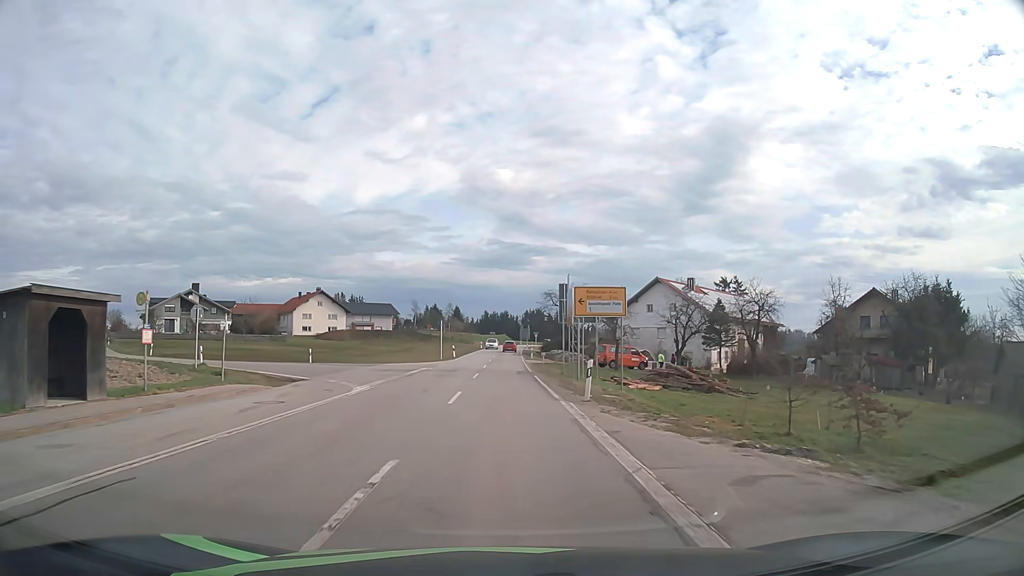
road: secondary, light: Day
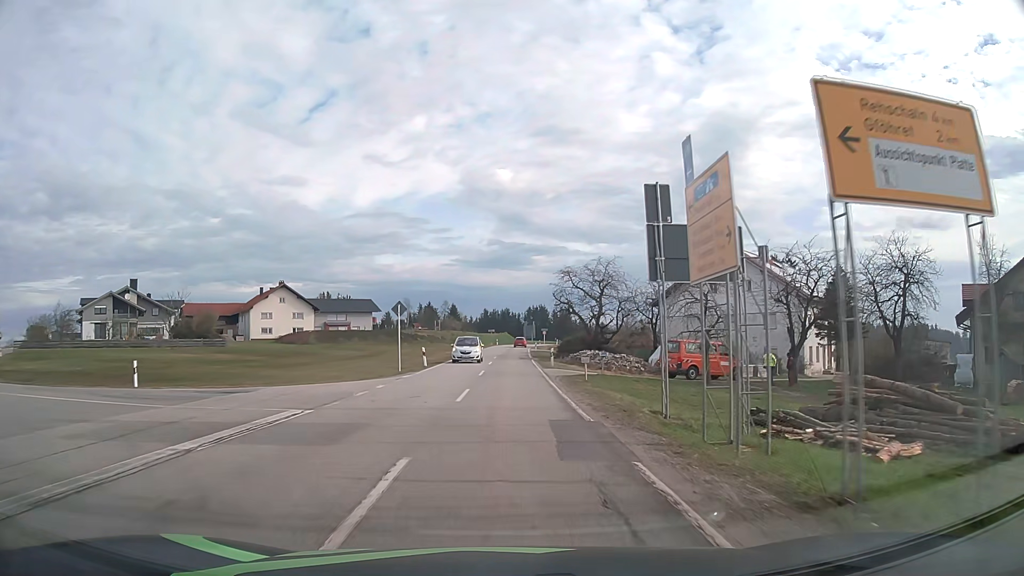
(-0.2, +23.9) m; 0°
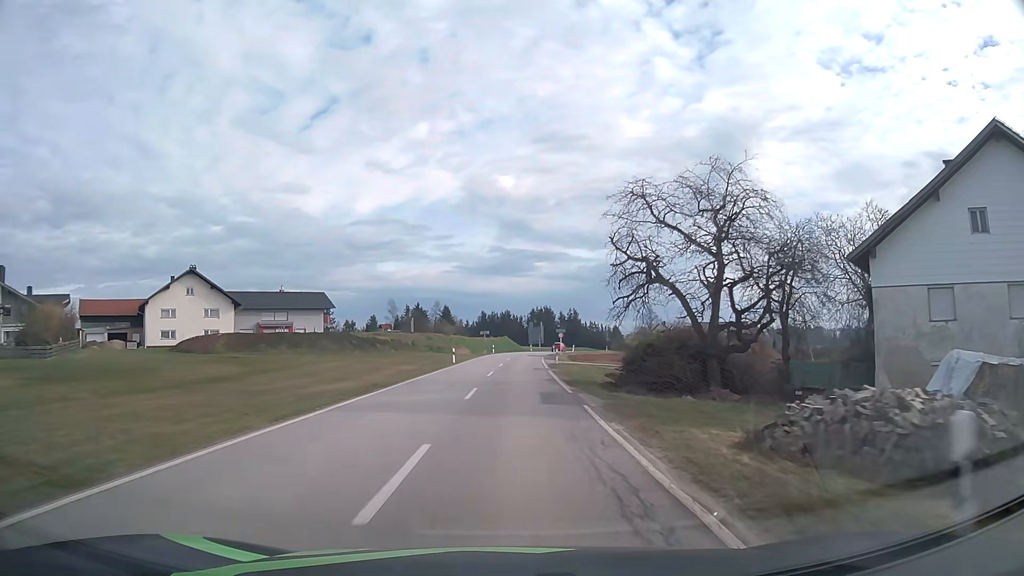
(-0.1, +34.4) m; 0°
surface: asphalt
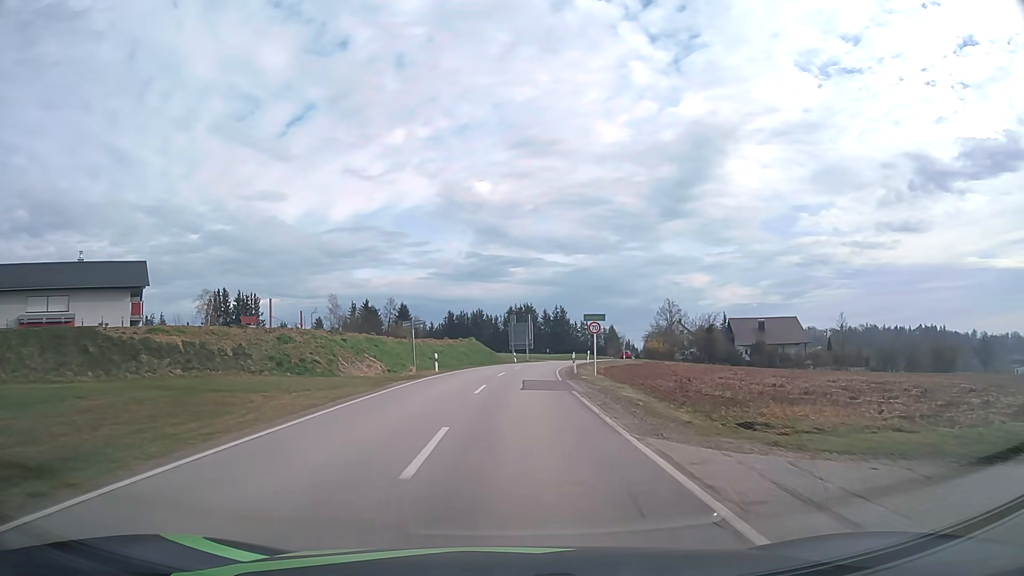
(+0.6, +45.7) m; +2°
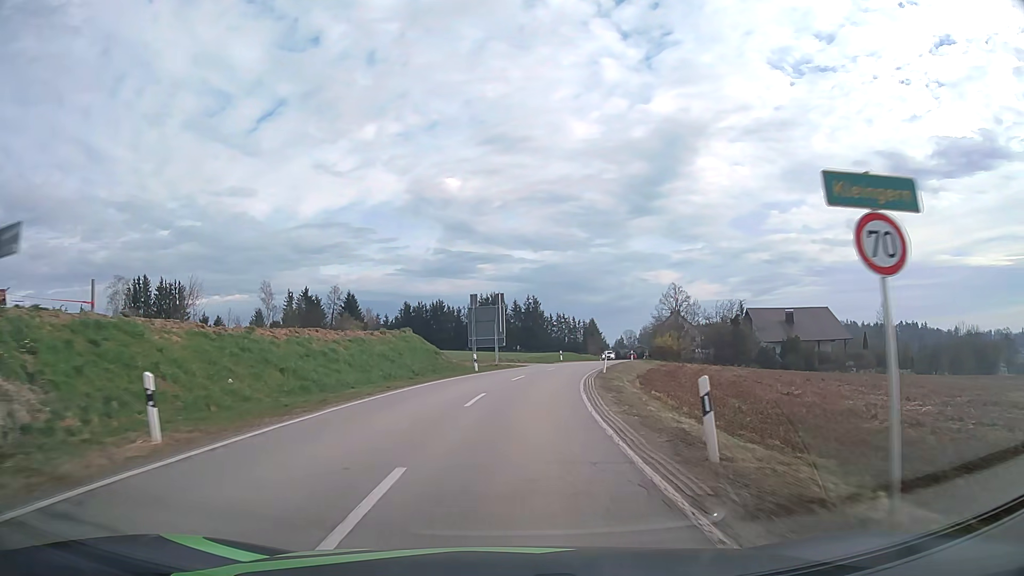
(+0.6, +27.4) m; +3°
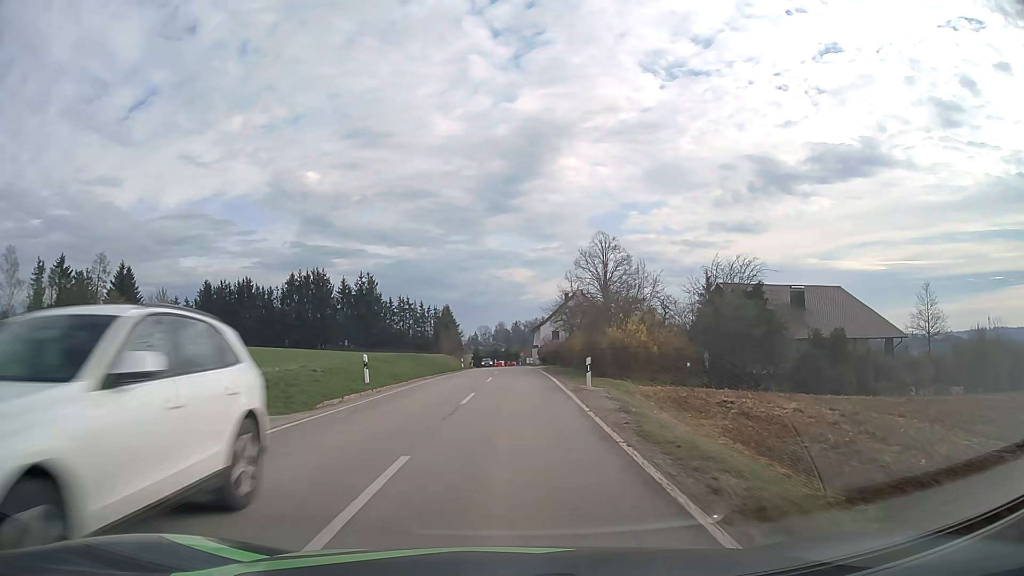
(+4.8, +46.0) m; +12°
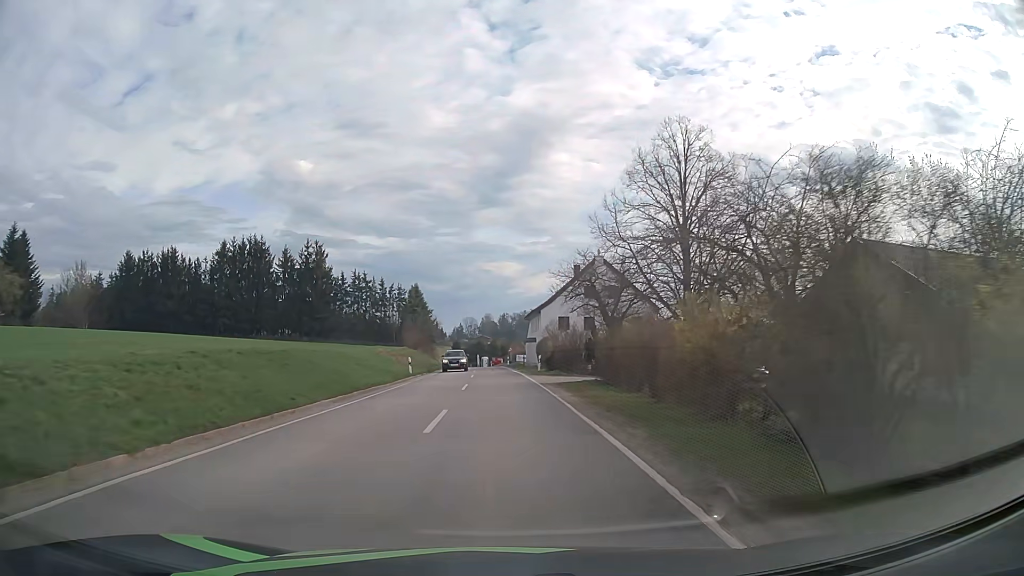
(+0.4, +29.0) m; +1°
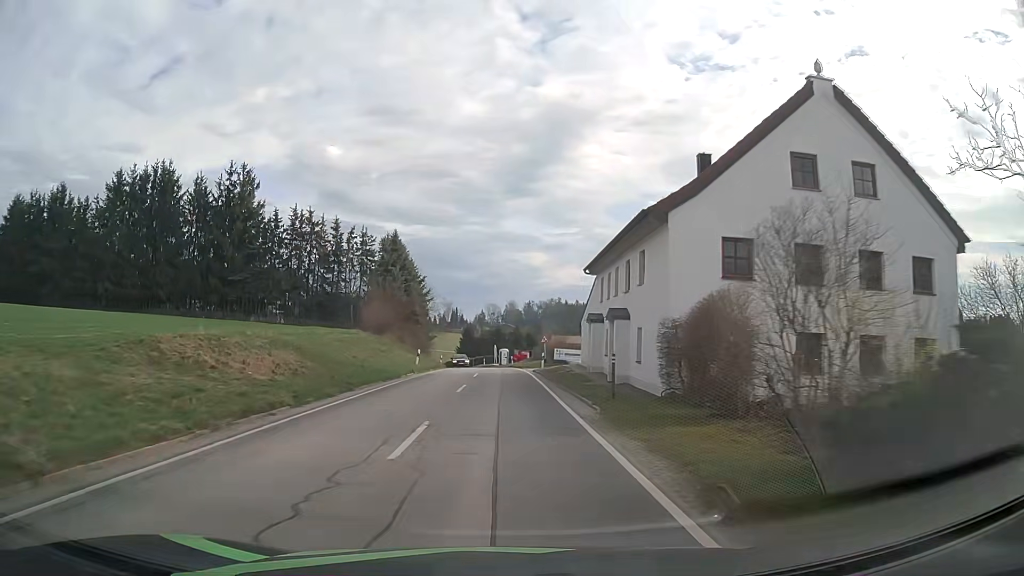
(-0.5, +38.2) m; -2°
(0, +10) (0, +20) (0, +30) (0, +40) (0, +50) (-1, +60) (-1, +70) (-2, +80) (-4, +90) (-6, +100) m
